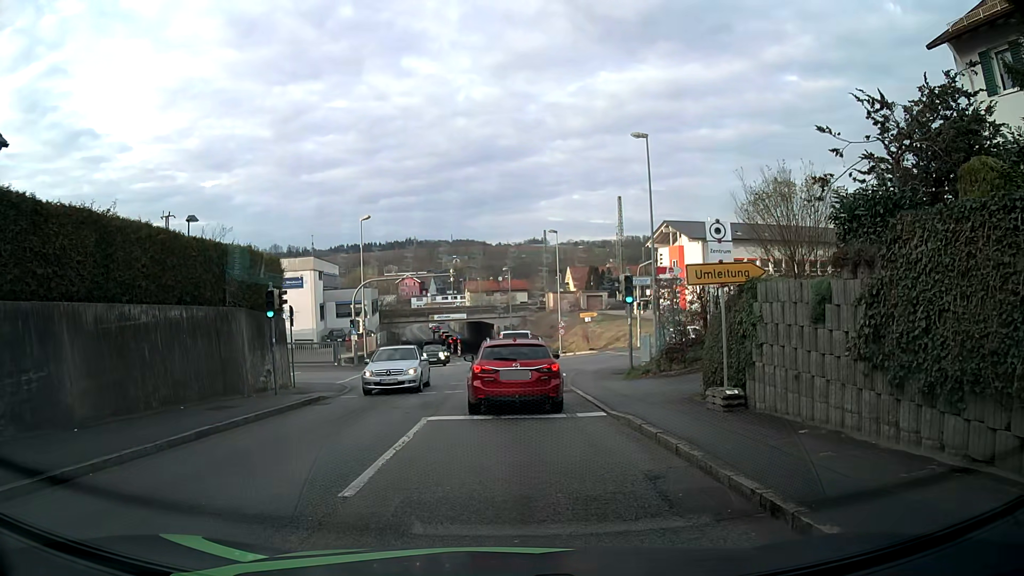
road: tertiary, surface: asphalt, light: Day
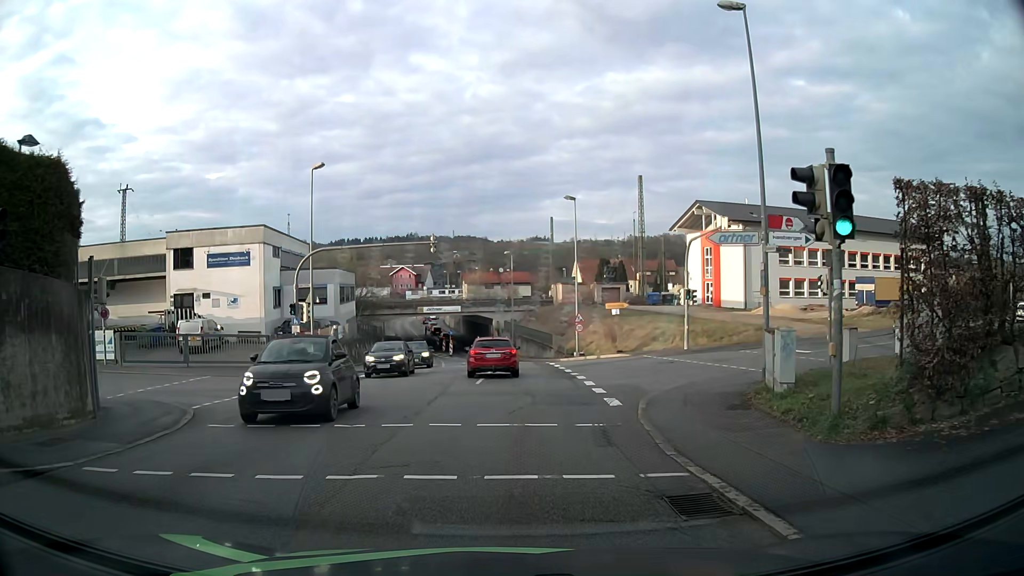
(+0.1, +13.3) m; 0°
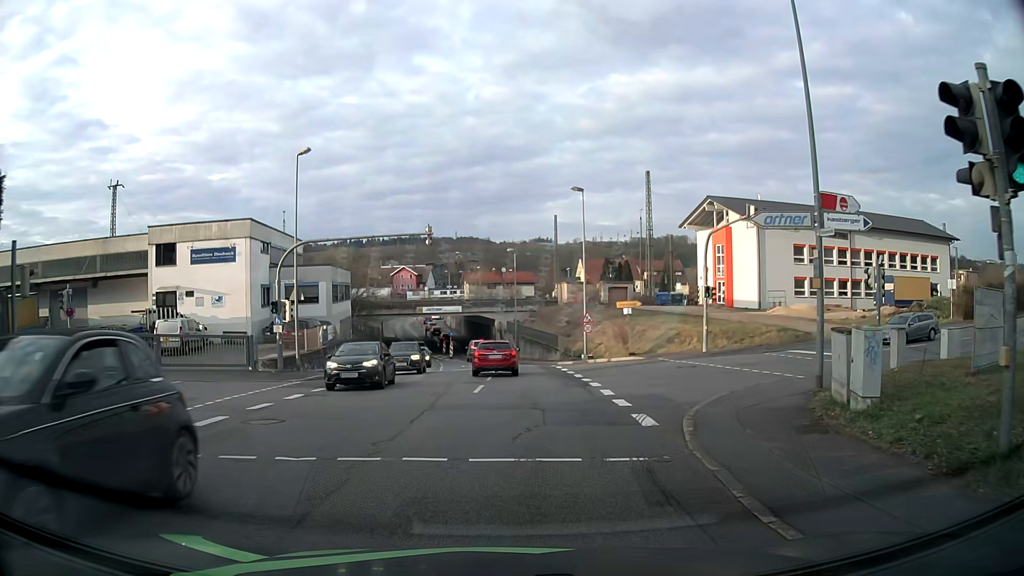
(0.0, +3.1) m; 0°
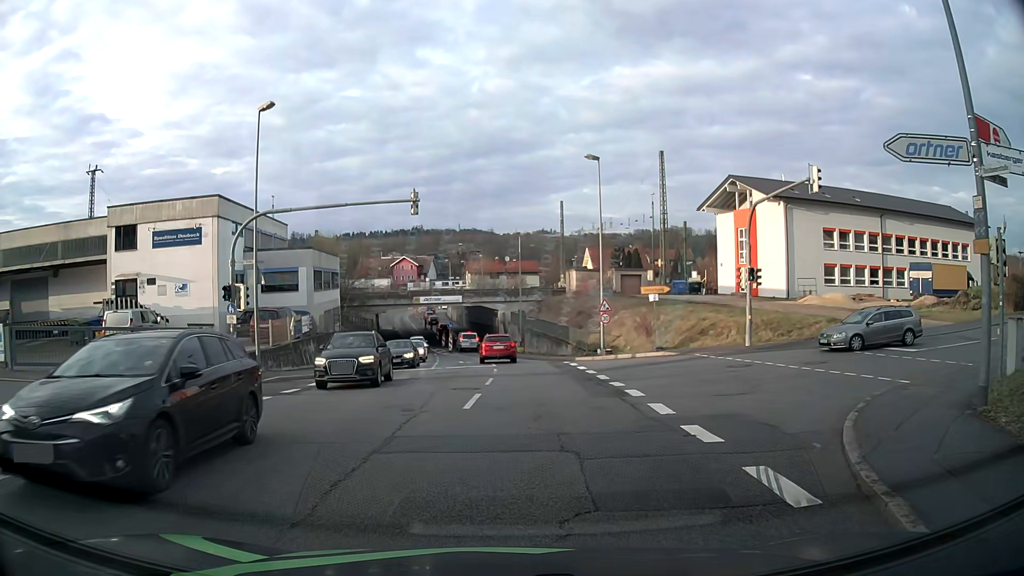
(0.0, +5.5) m; 0°
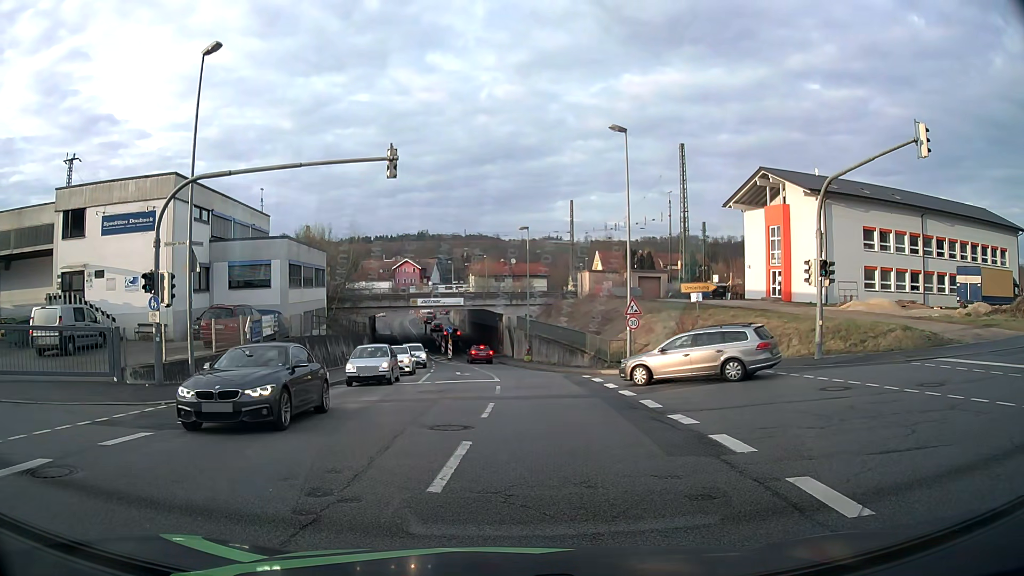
(0.0, +5.8) m; 0°
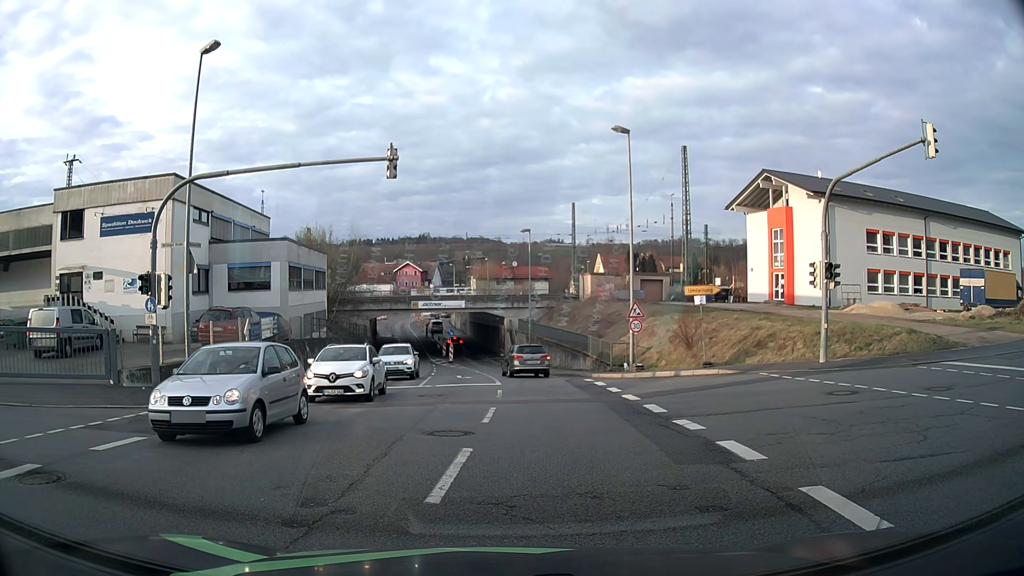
(0.0, +0.3) m; 0°
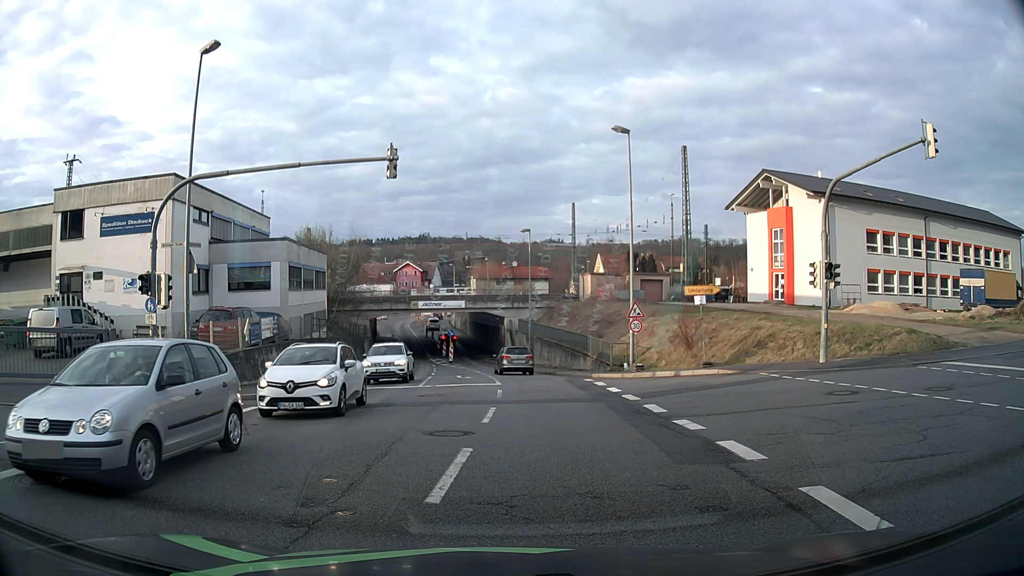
(0.0, 0.0) m; 0°
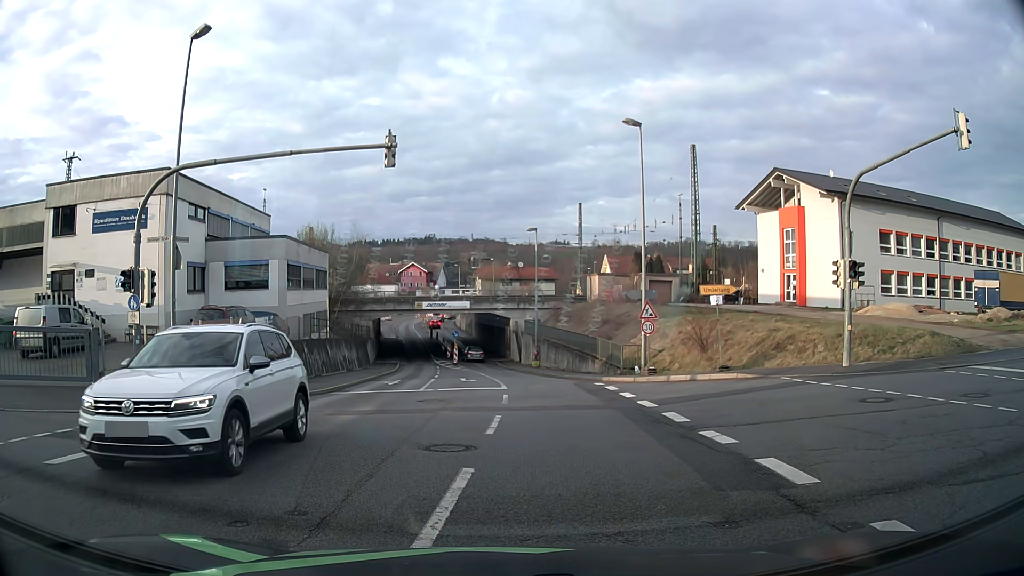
(0.0, +1.2) m; 0°
